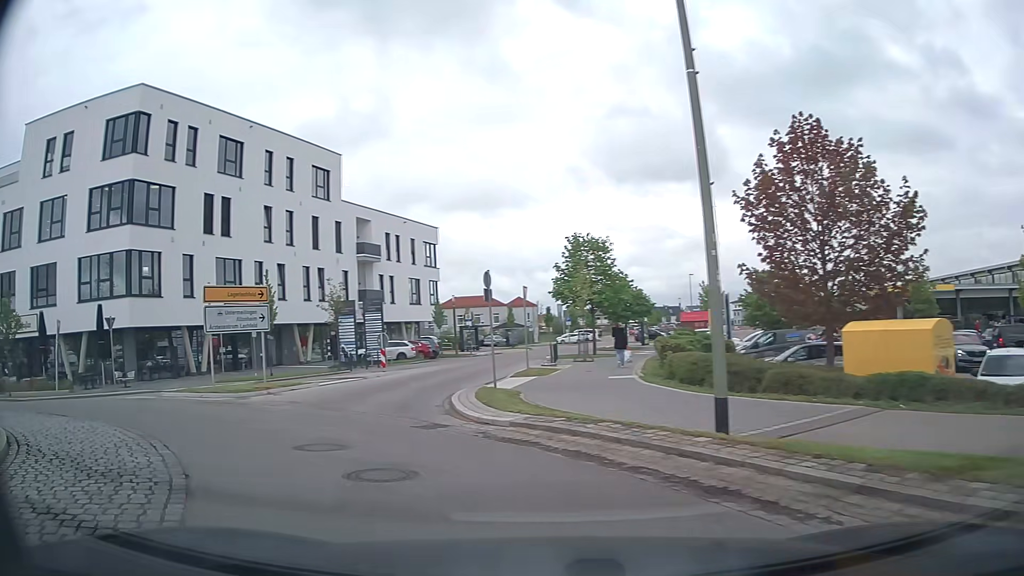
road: tertiary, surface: asphalt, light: Day
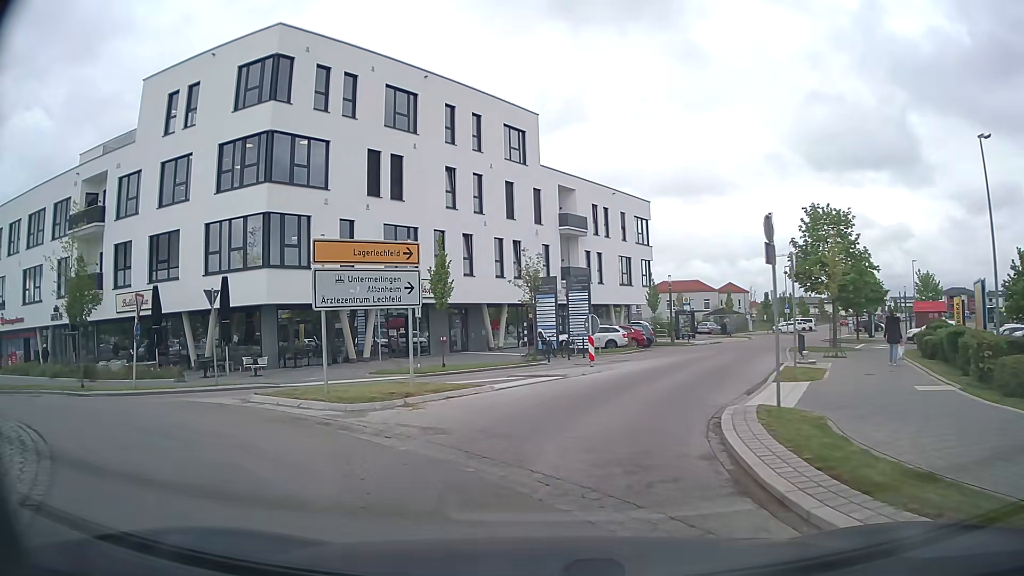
(-1.3, +6.8) m; -18°
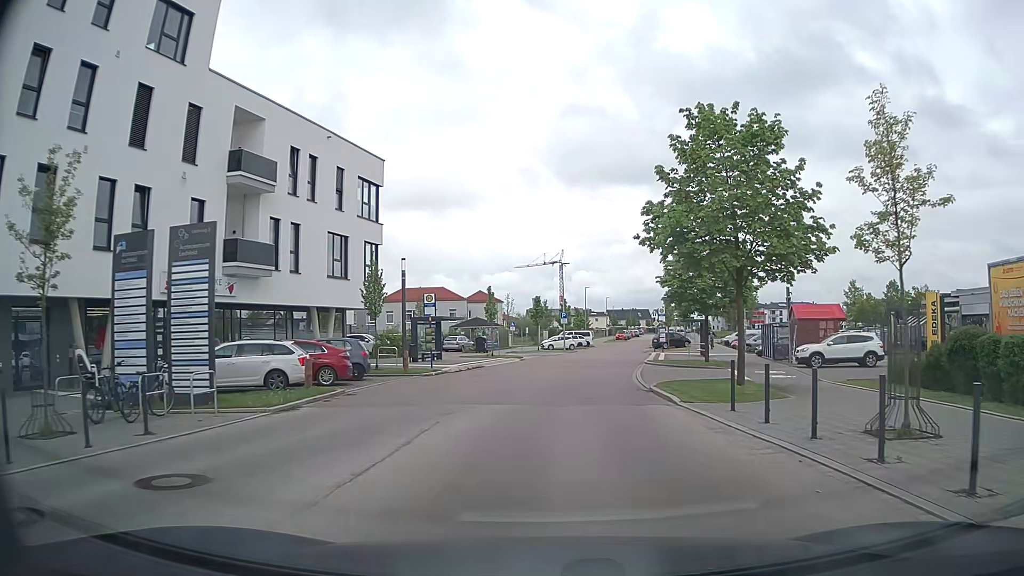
(+3.3, +20.1) m; +22°
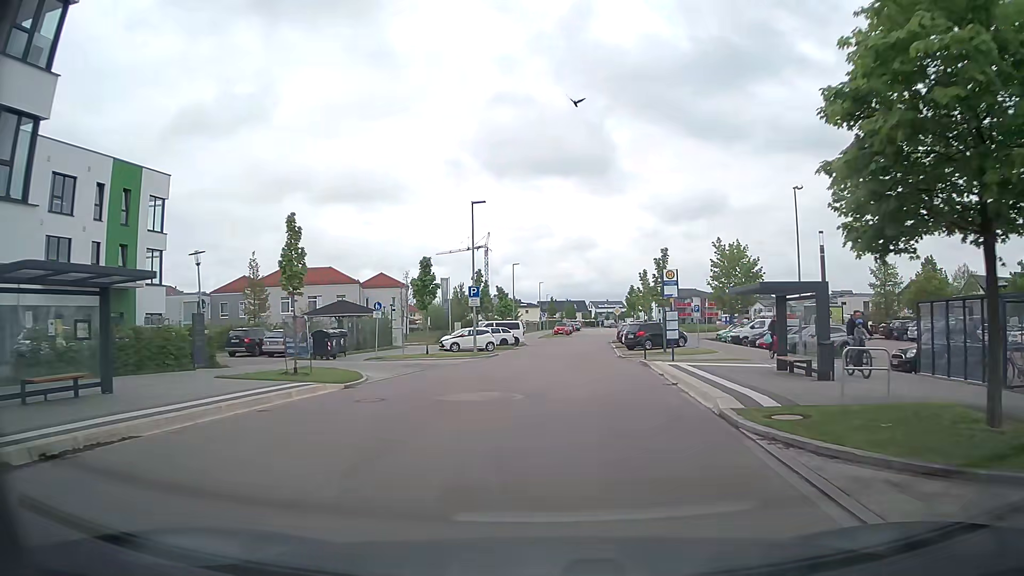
(+1.5, +27.5) m; +6°
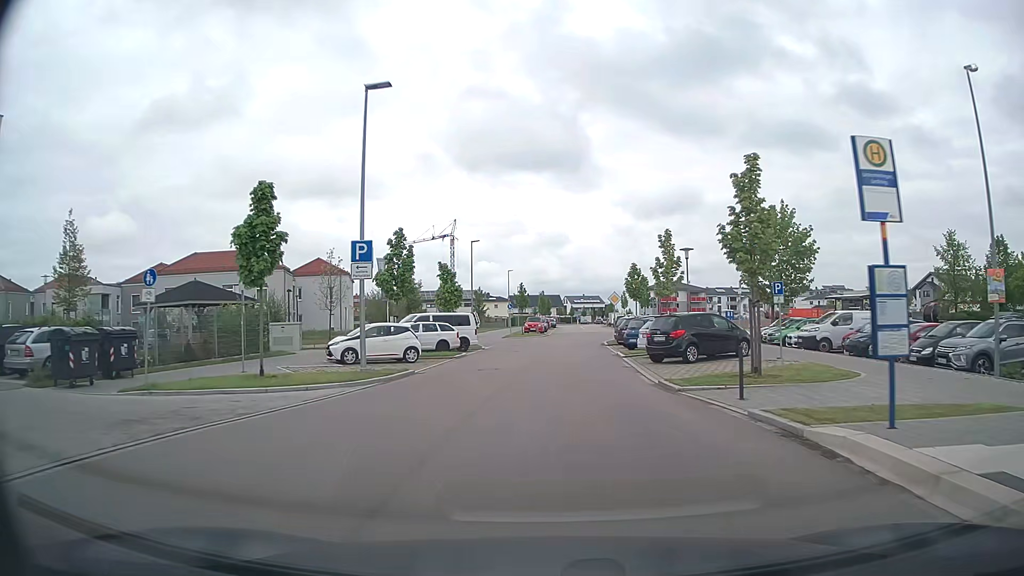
(+0.4, +17.9) m; +2°
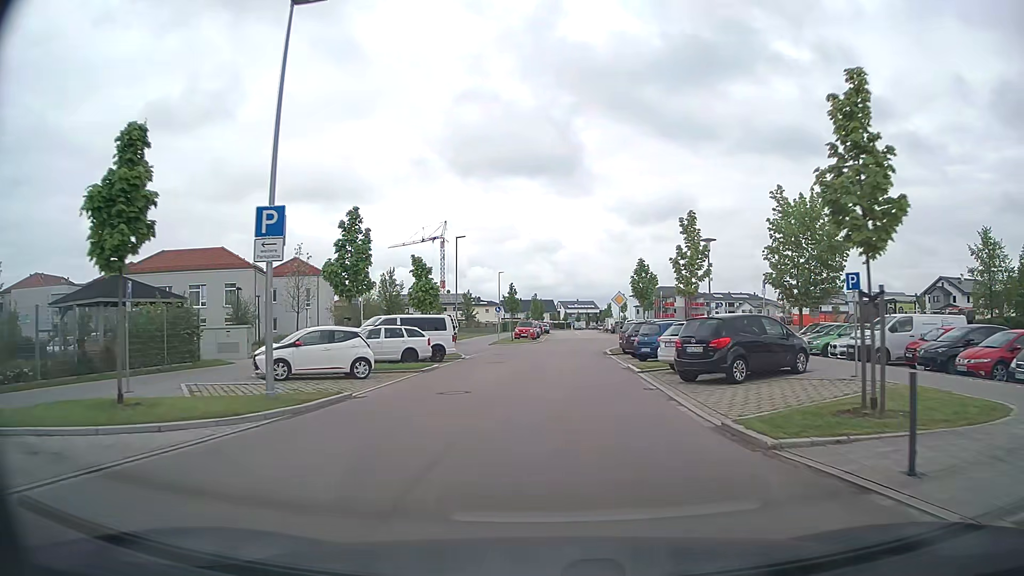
(0.0, +6.1) m; +1°
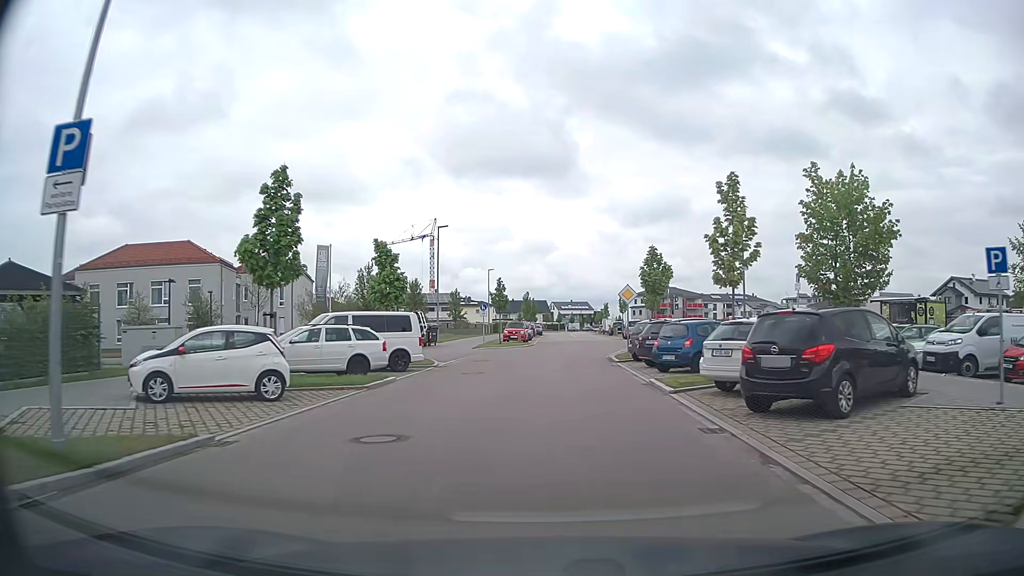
(0.0, +6.1) m; +1°
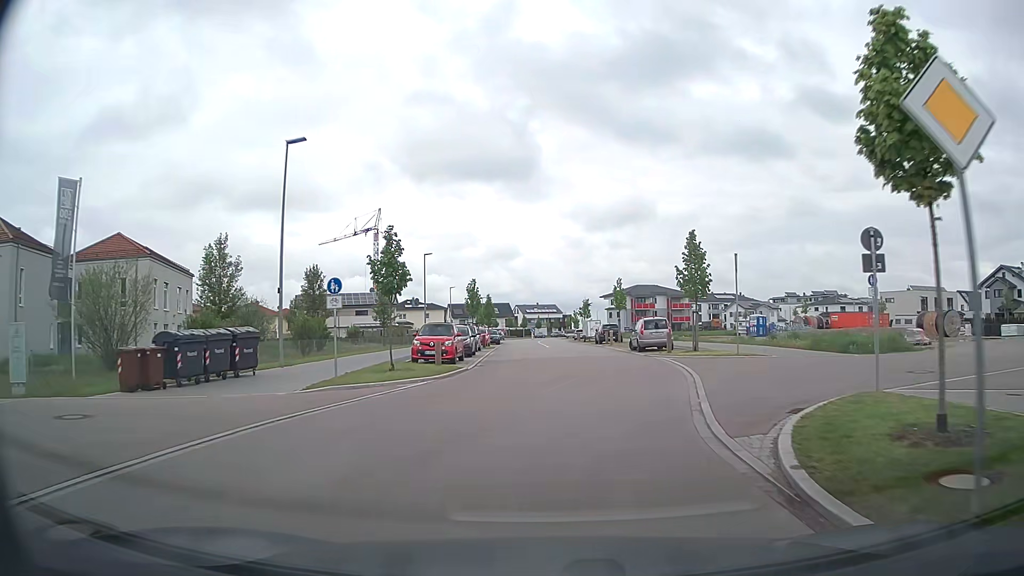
(+0.5, +24.2) m; +3°
(0, +10) (+1, +20) (+1, +30) (+1, +40) (+1, +50) (+1, +60) (+1, +70) (+1, +80) (+1, +90) (+1, +100) m
